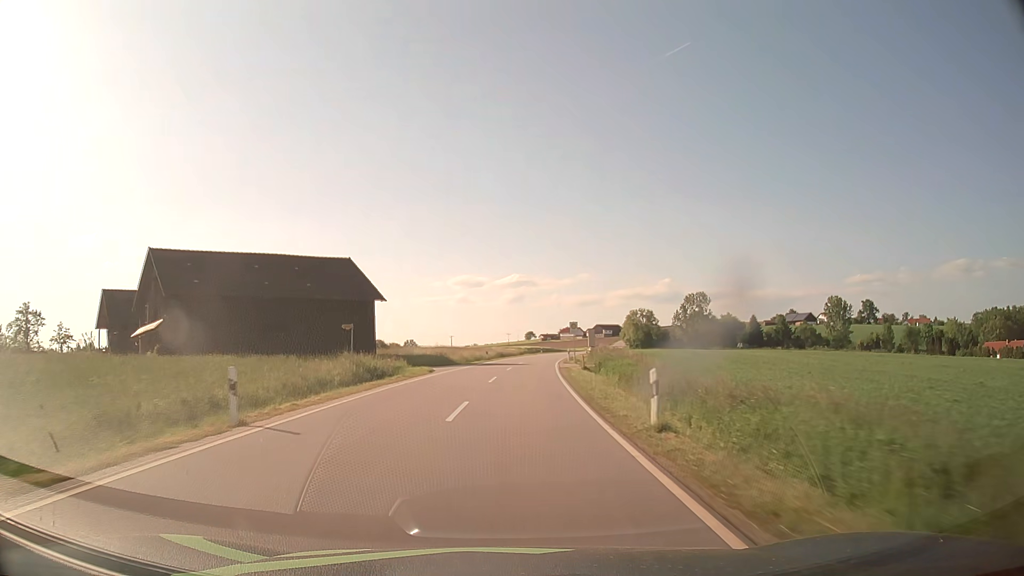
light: Day
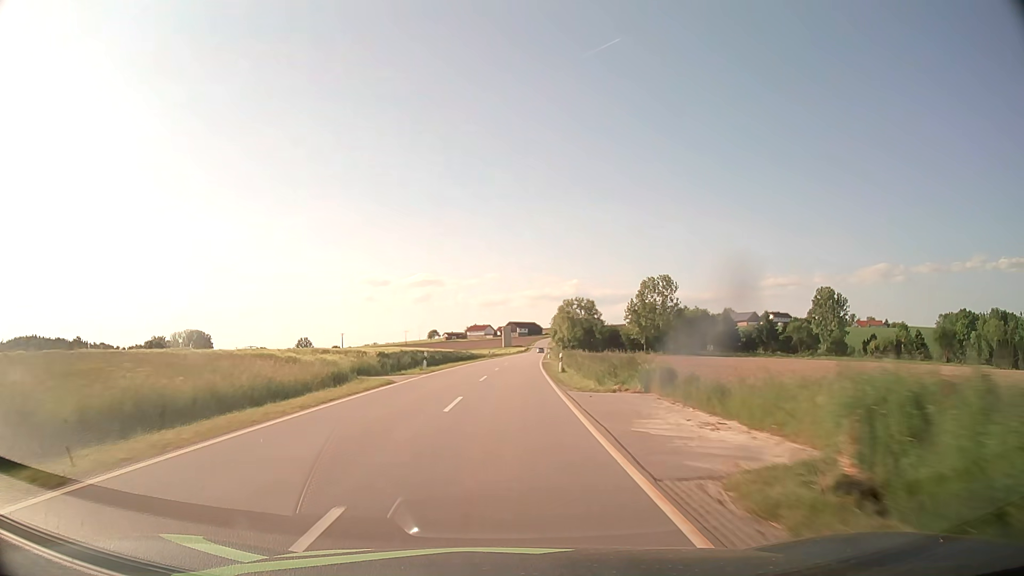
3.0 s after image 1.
(+4.8, +70.7) m; +8°
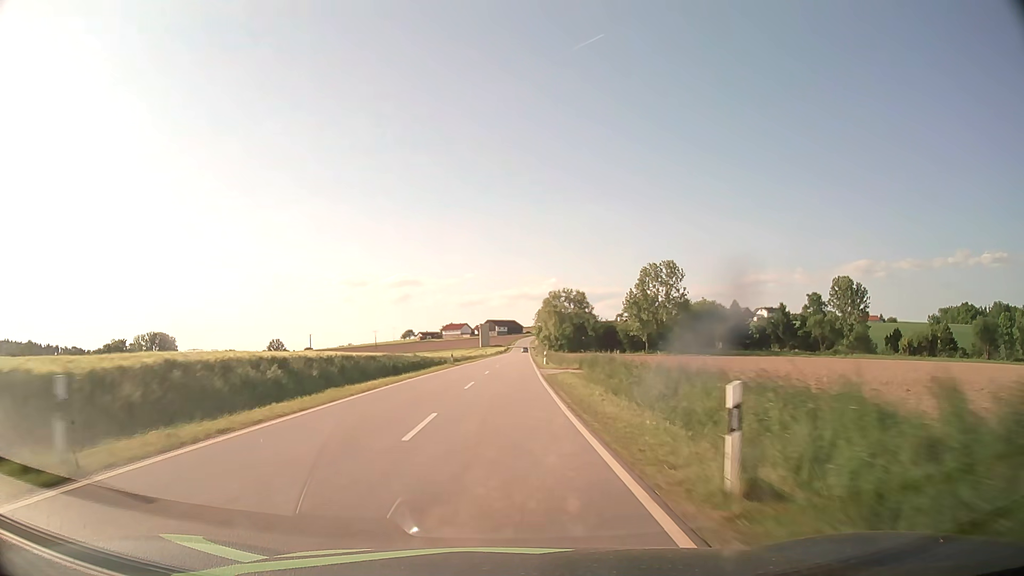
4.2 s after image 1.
(+0.6, +28.5) m; +2°
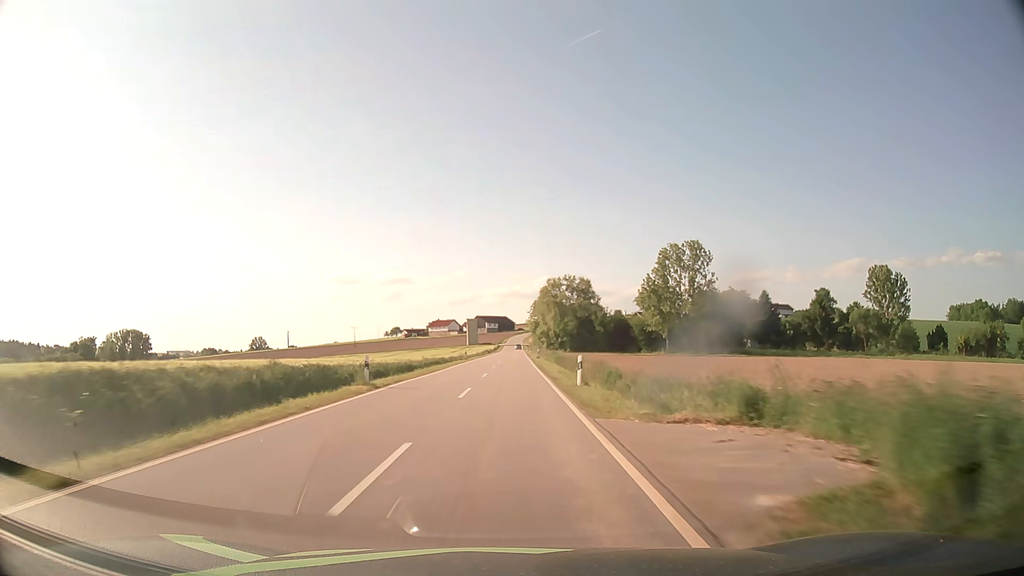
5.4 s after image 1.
(+0.2, +28.6) m; +1°
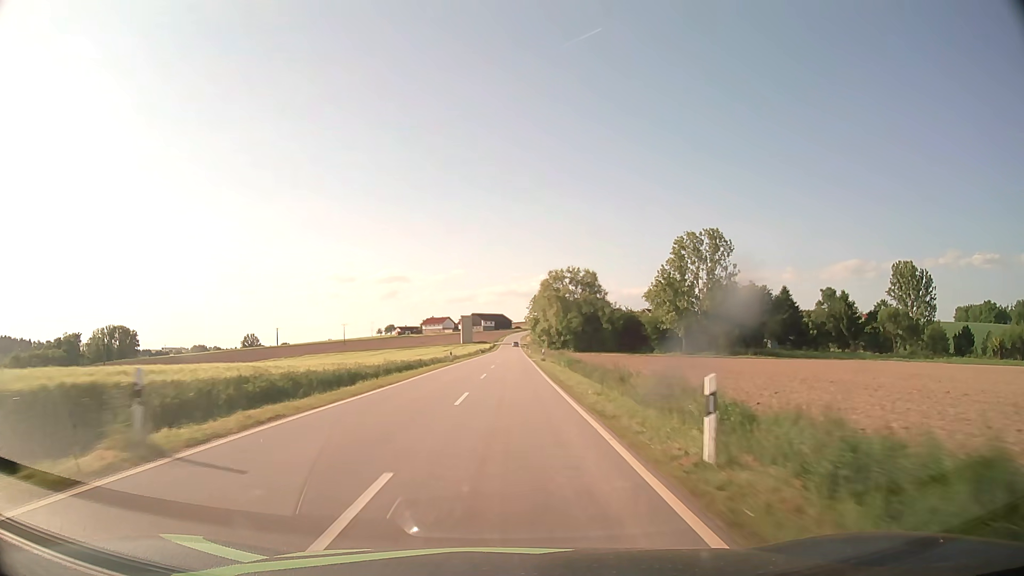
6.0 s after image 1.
(0.0, +14.3) m; 0°
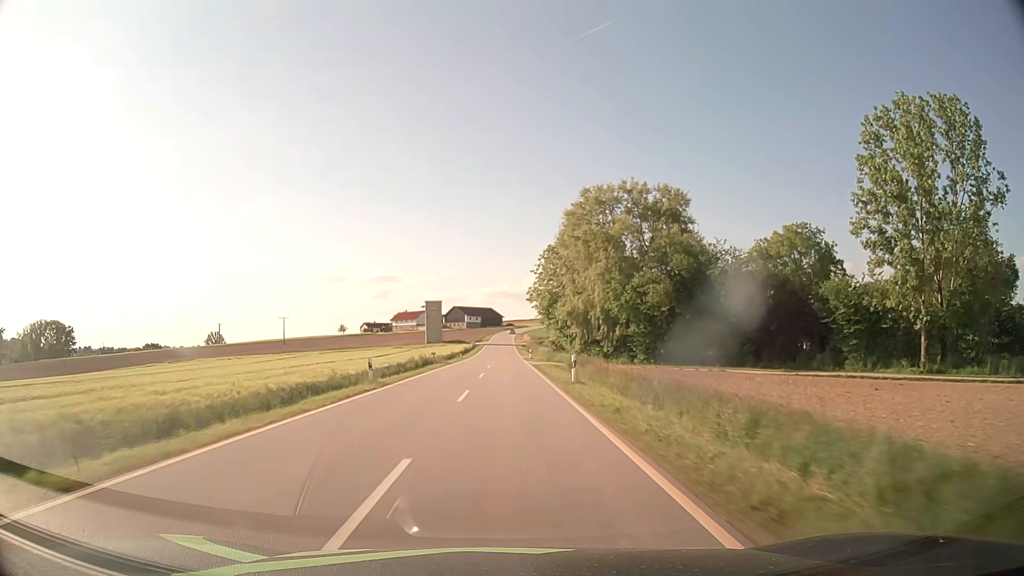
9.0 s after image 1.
(+0.7, +72.2) m; +1°
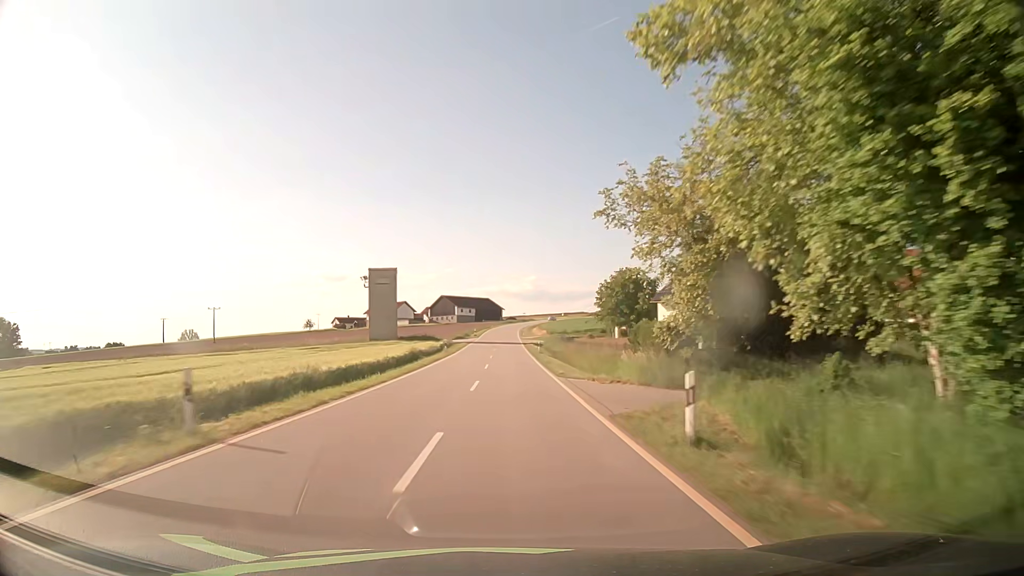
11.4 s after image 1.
(-0.1, +58.8) m; 0°
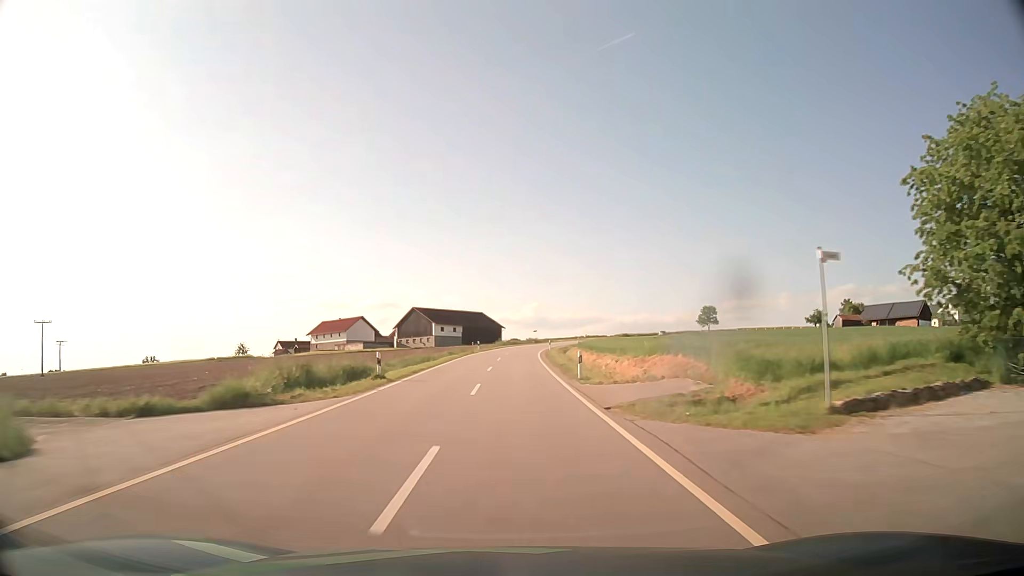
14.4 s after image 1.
(+0.2, +74.3) m; 0°
(0, +10) (0, +20) (0, +30) (0, +40) (+1, +50) (+1, +60) (+2, +70) (+3, +80) (+5, +90) (+7, +100) m
